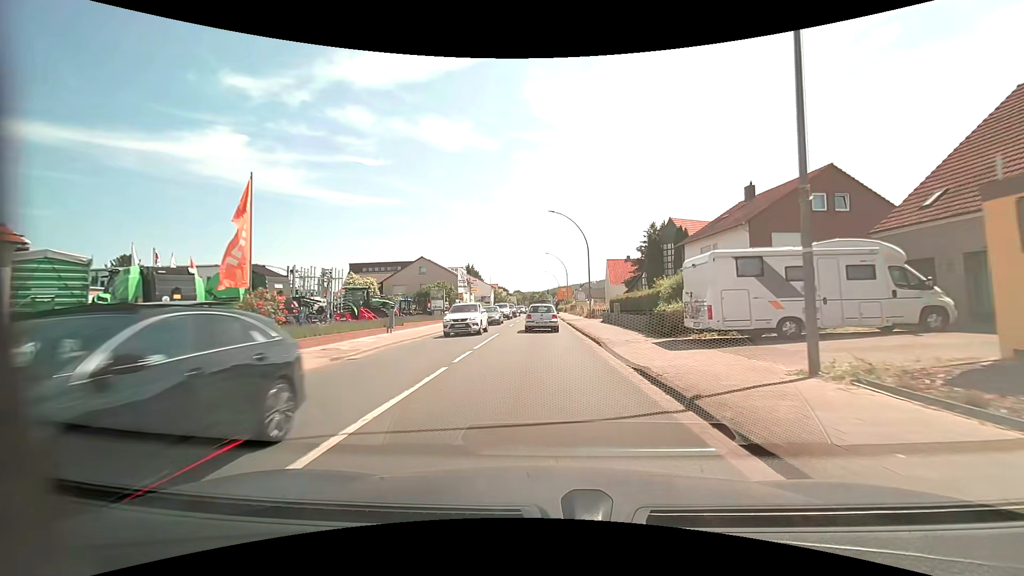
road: primary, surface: asphalt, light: Day
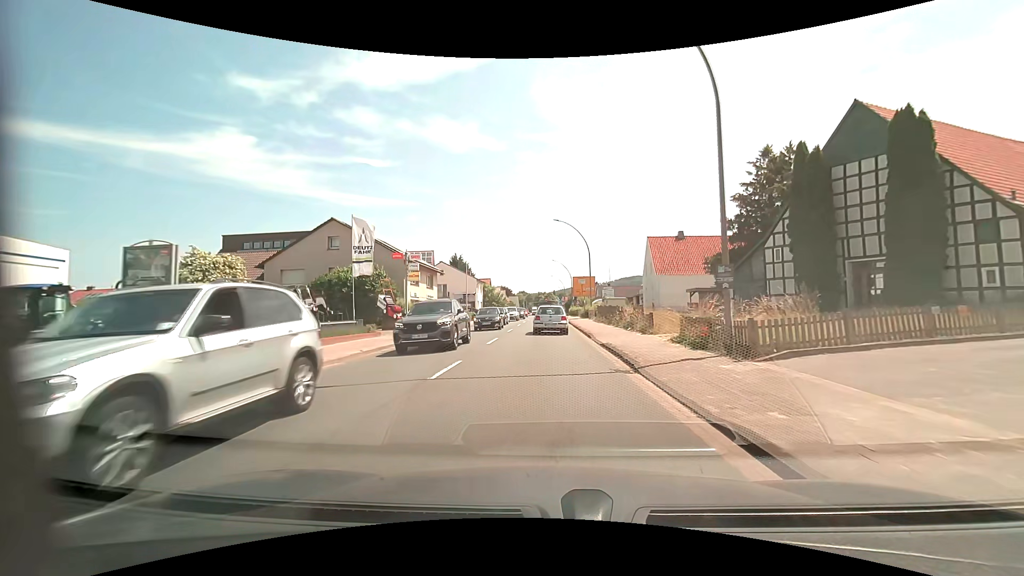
(-0.2, +33.2) m; -1°
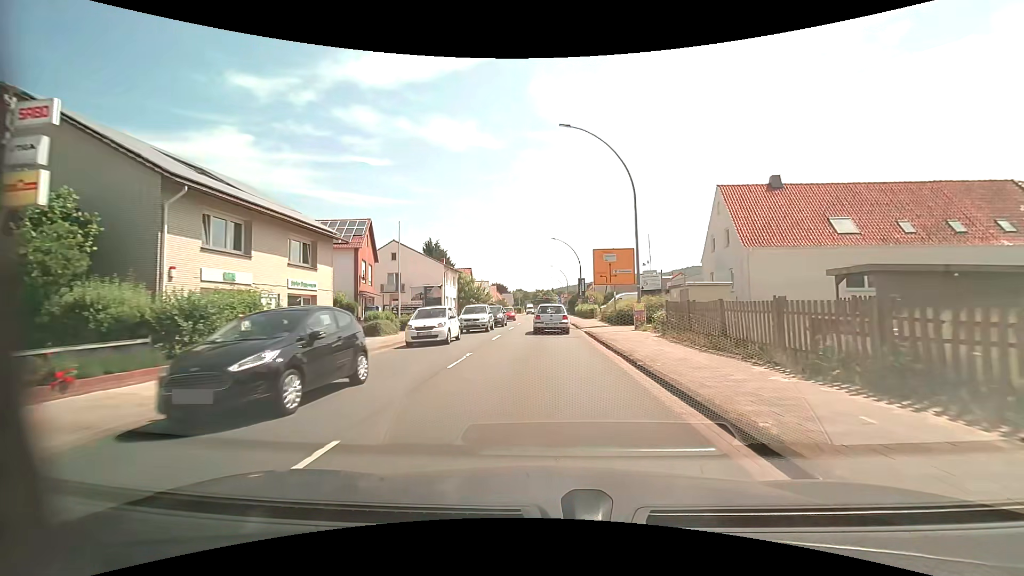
(+0.1, +25.9) m; 0°
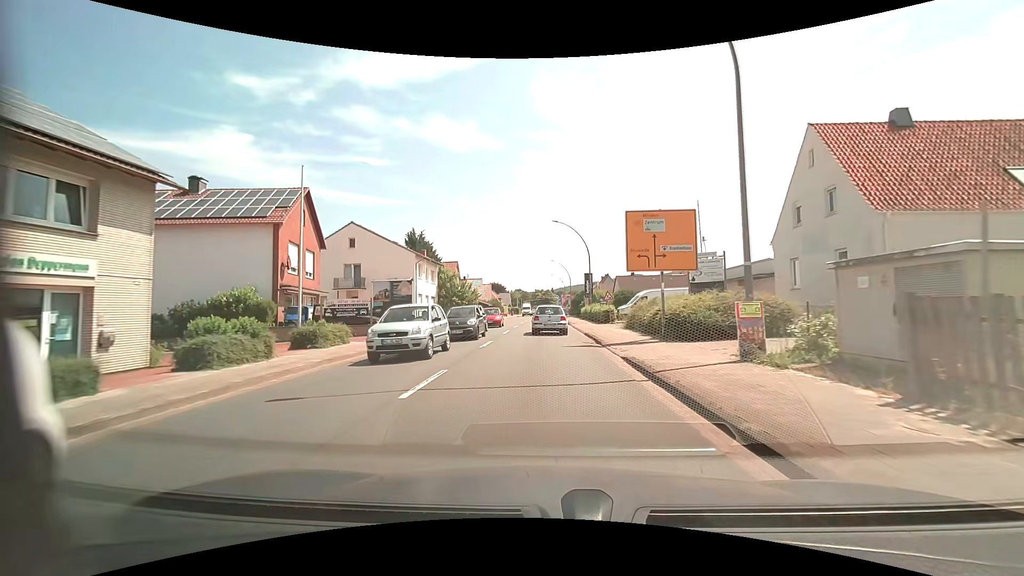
(+0.1, +12.7) m; 0°
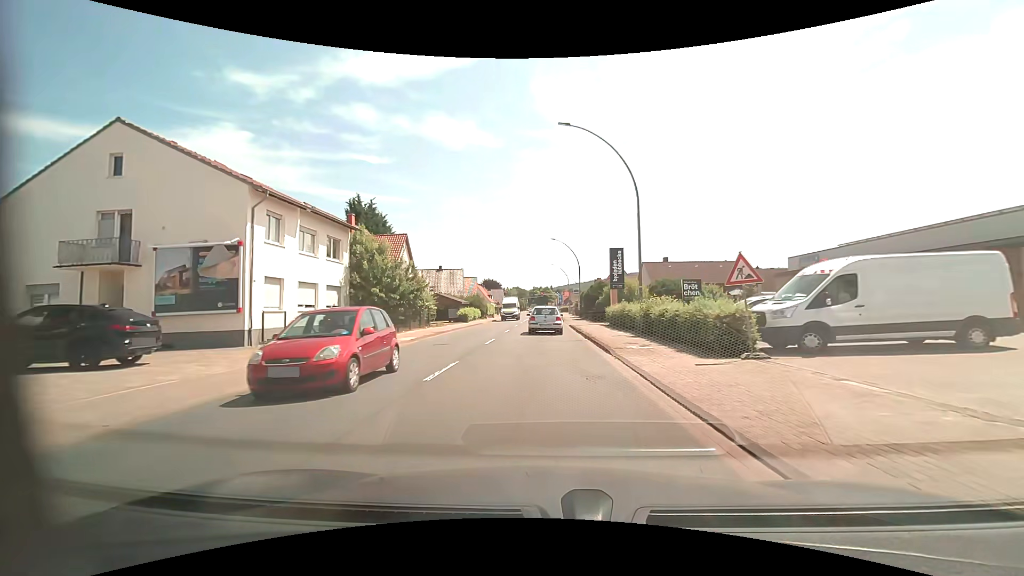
(+0.1, +25.6) m; 0°
(0, +10) (0, +20) (0, +30) (0, +40) (0, +50) (0, +60) (0, +70) (0, +80) (0, +90) (0, +100) m
